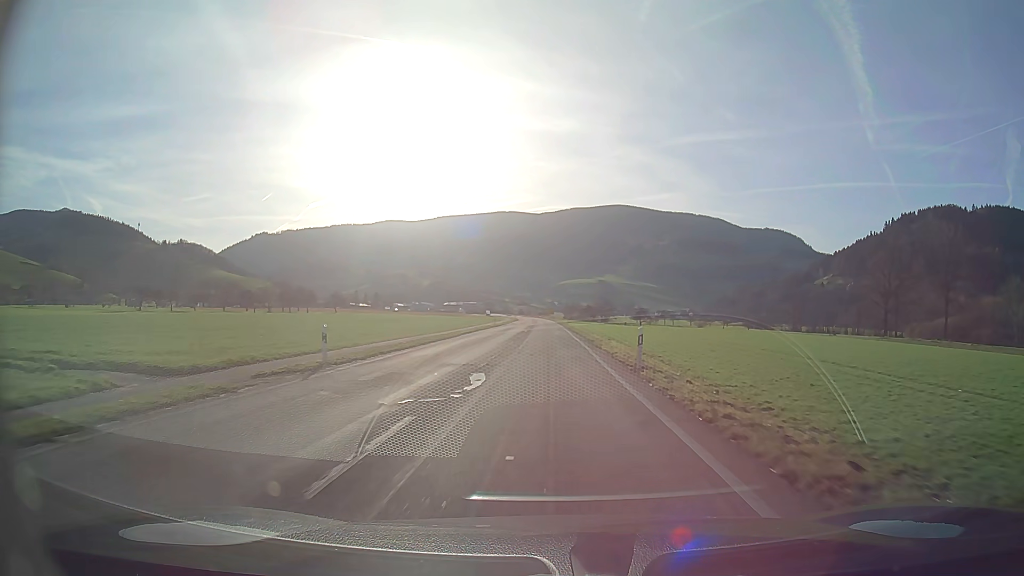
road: secondary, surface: asphalt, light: Day
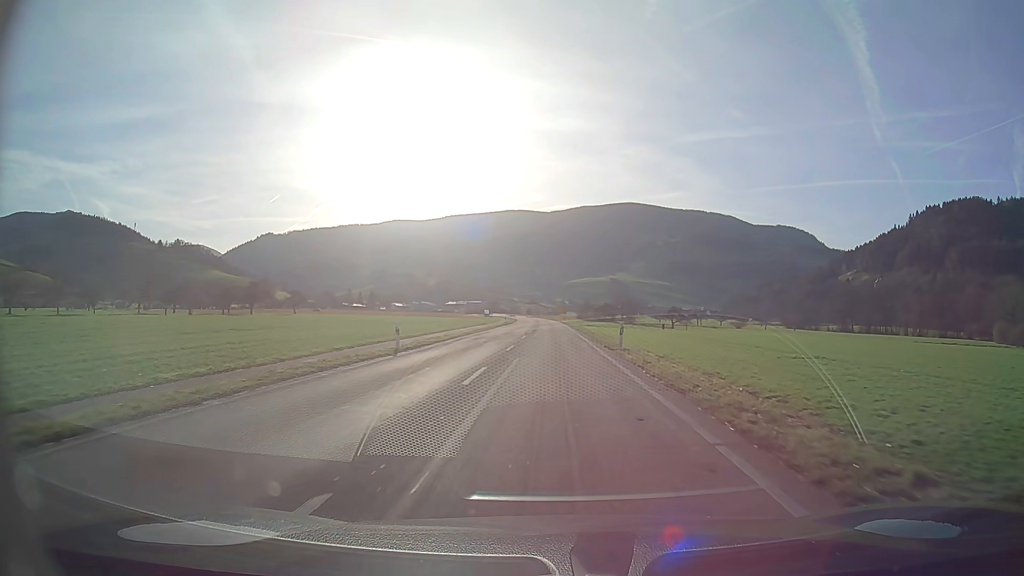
(-0.4, +52.0) m; -1°
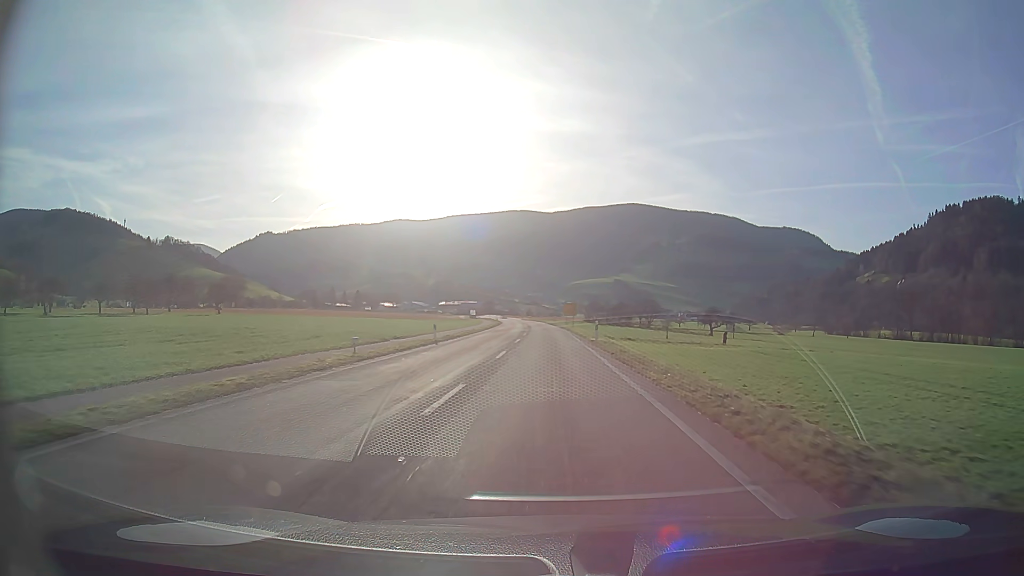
(-0.1, +51.9) m; 0°
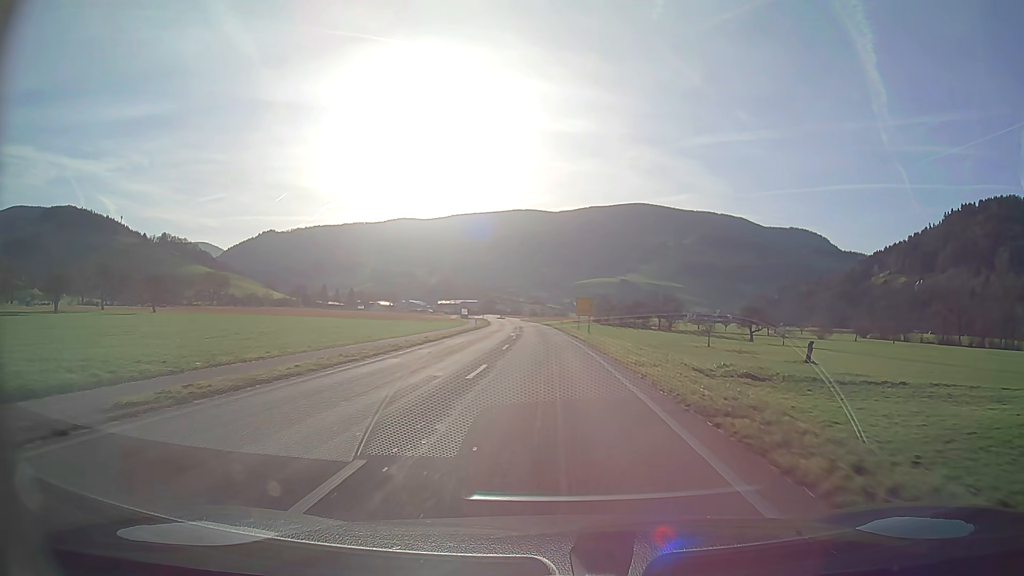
(-0.1, +31.2) m; 0°
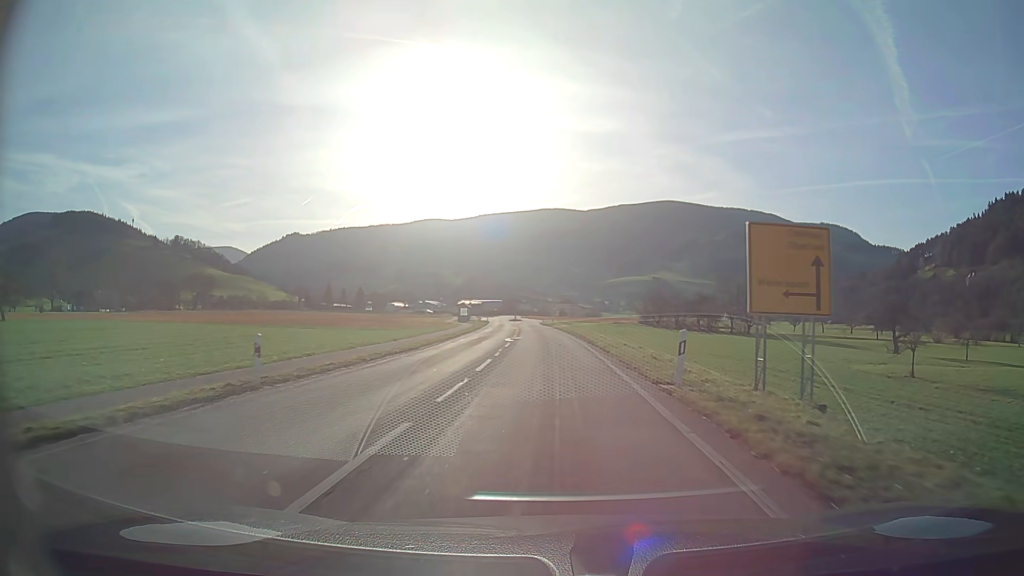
(-1.1, +52.0) m; -3°
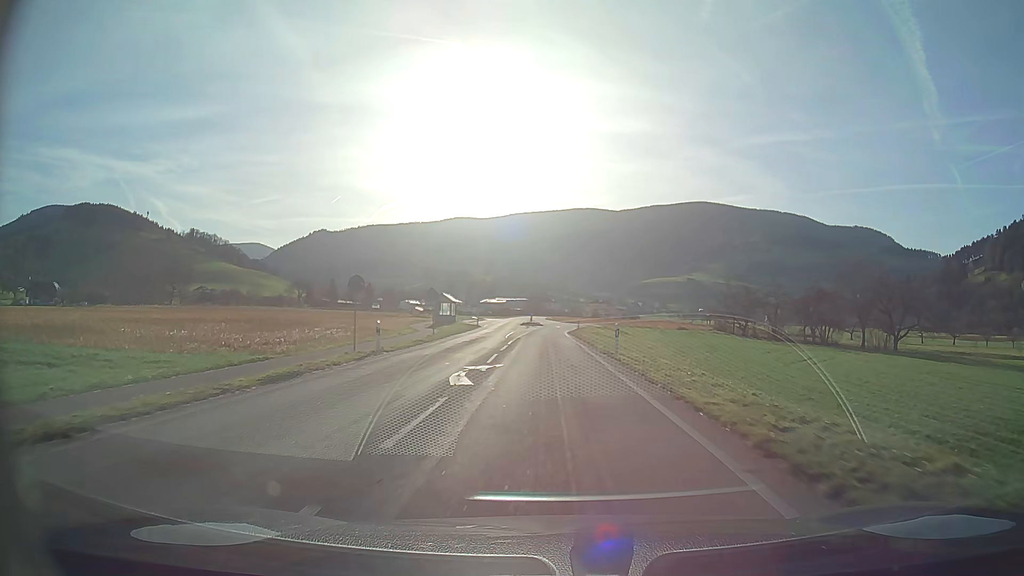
(-1.1, +52.0) m; -3°
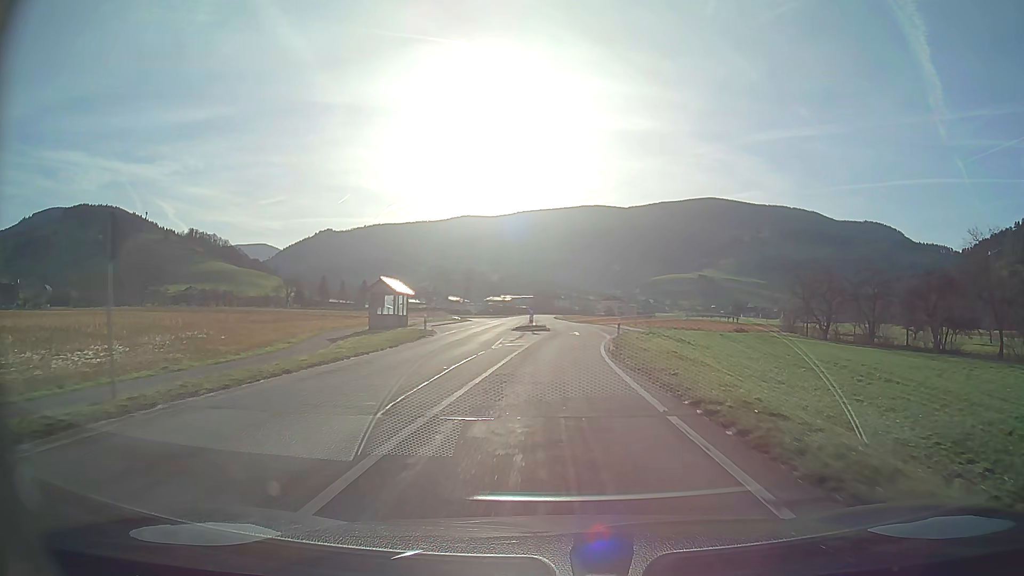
(-0.3, +31.2) m; 0°
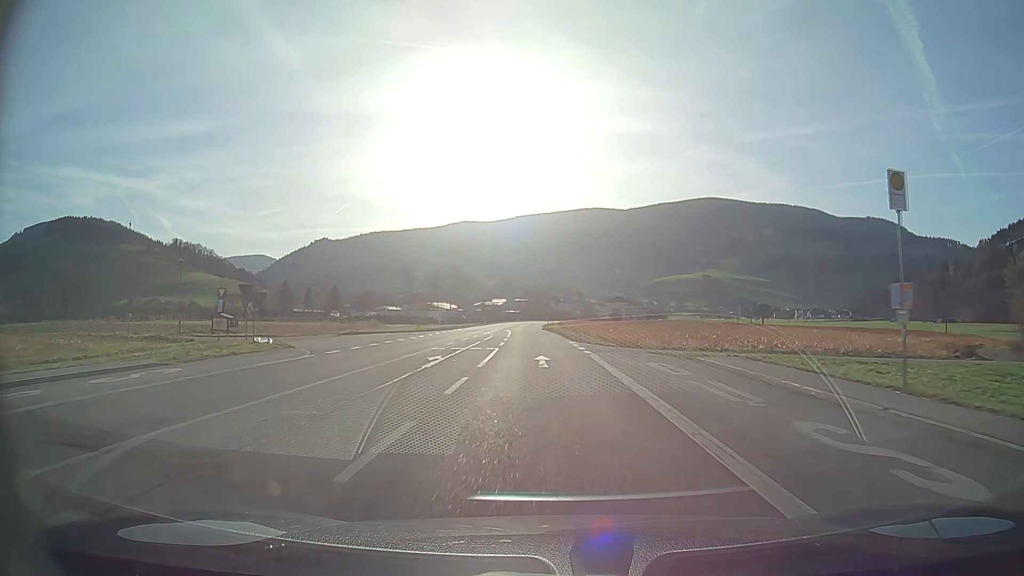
(+1.2, +51.9) m; -1°
(0, +10) (0, +20) (-1, +30) (-1, +40) (-1, +50) (-2, +60) (-2, +70) (-2, +80) (-2, +90) (-2, +100) m
